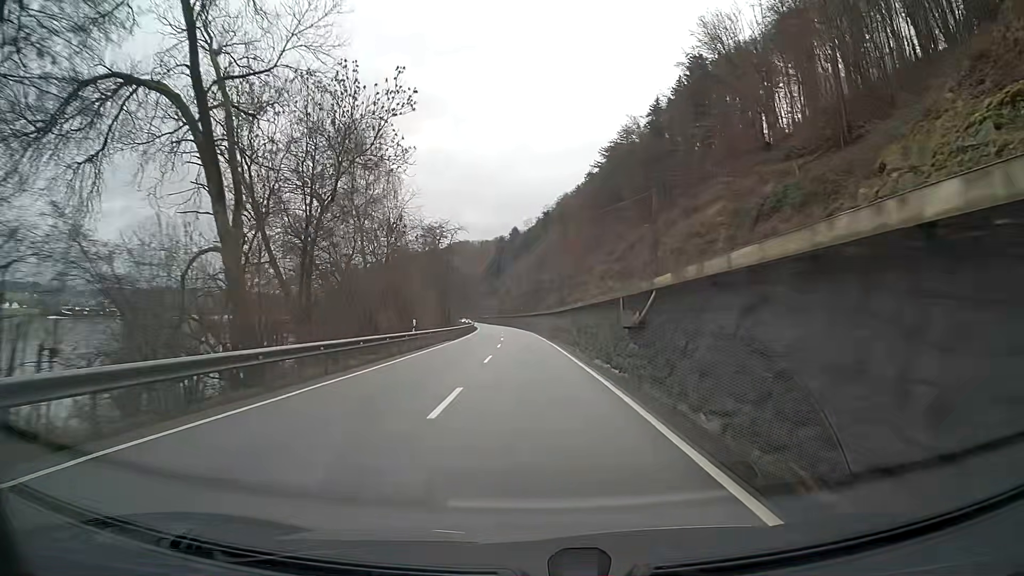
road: primary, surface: asphalt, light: Day
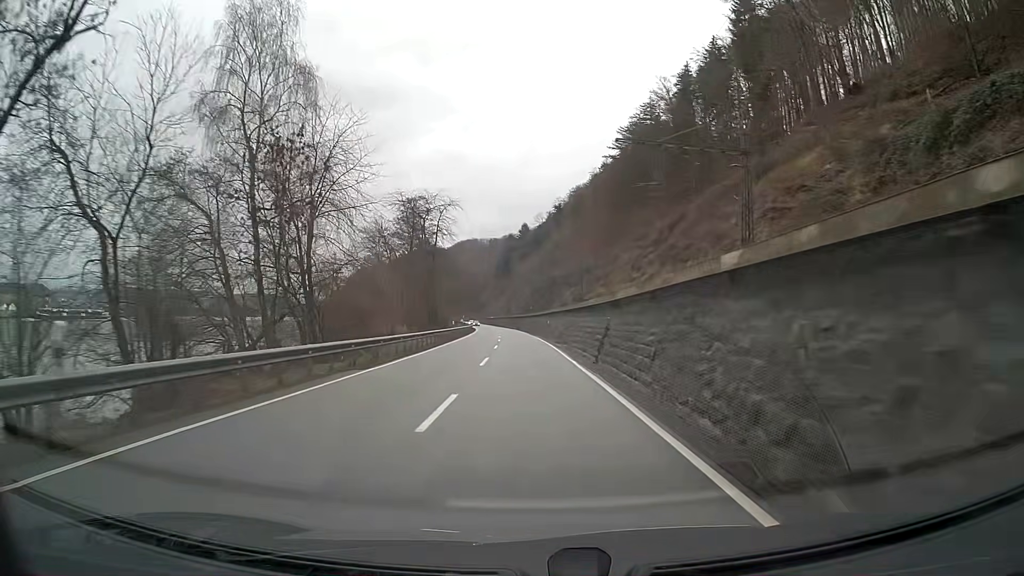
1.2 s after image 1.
(-0.2, +24.9) m; -1°
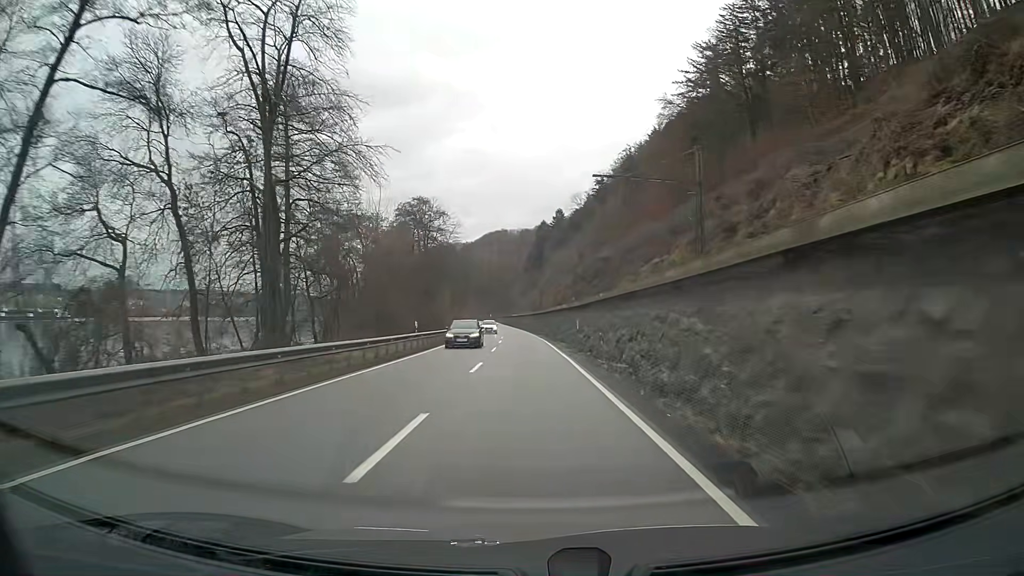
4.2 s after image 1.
(-1.5, +62.4) m; -3°
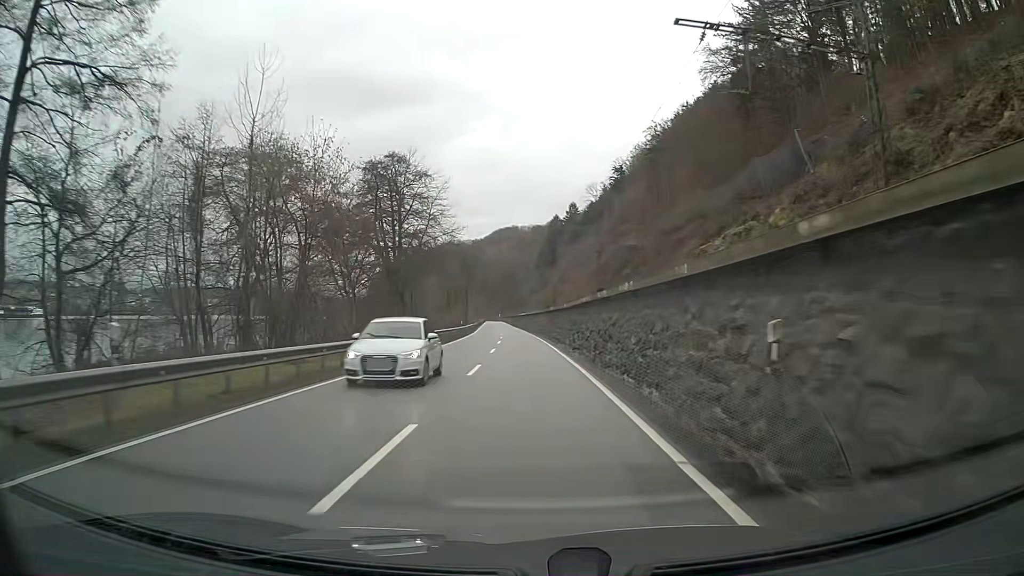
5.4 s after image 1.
(-0.2, +25.0) m; -1°
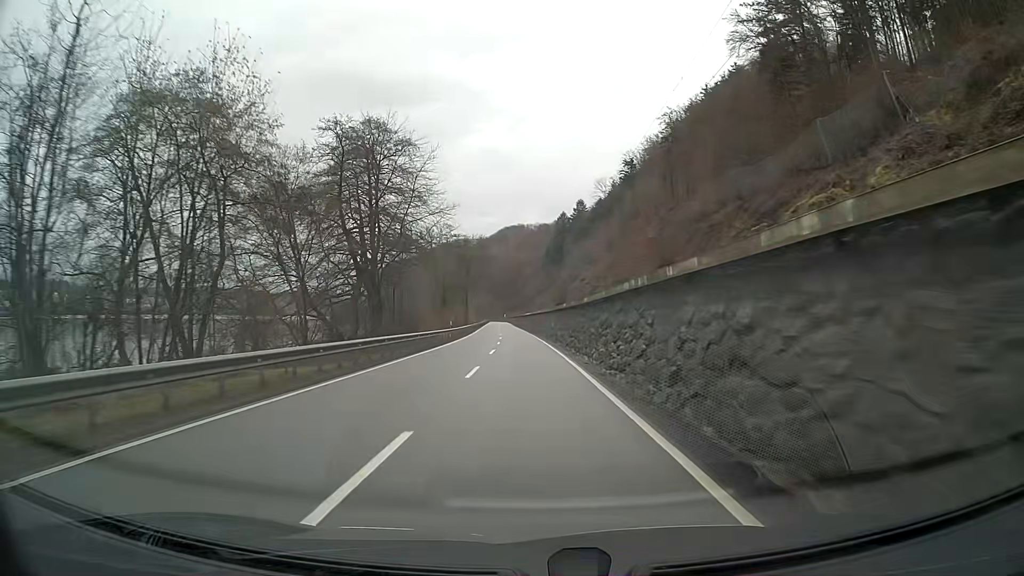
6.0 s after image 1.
(-0.1, +12.5) m; -1°
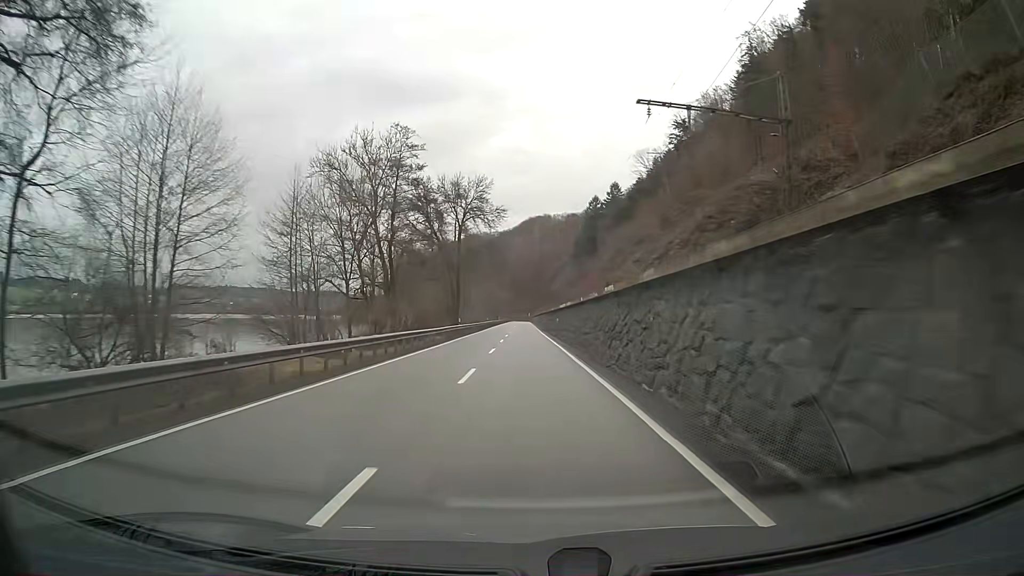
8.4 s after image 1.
(-0.9, +50.0) m; -2°
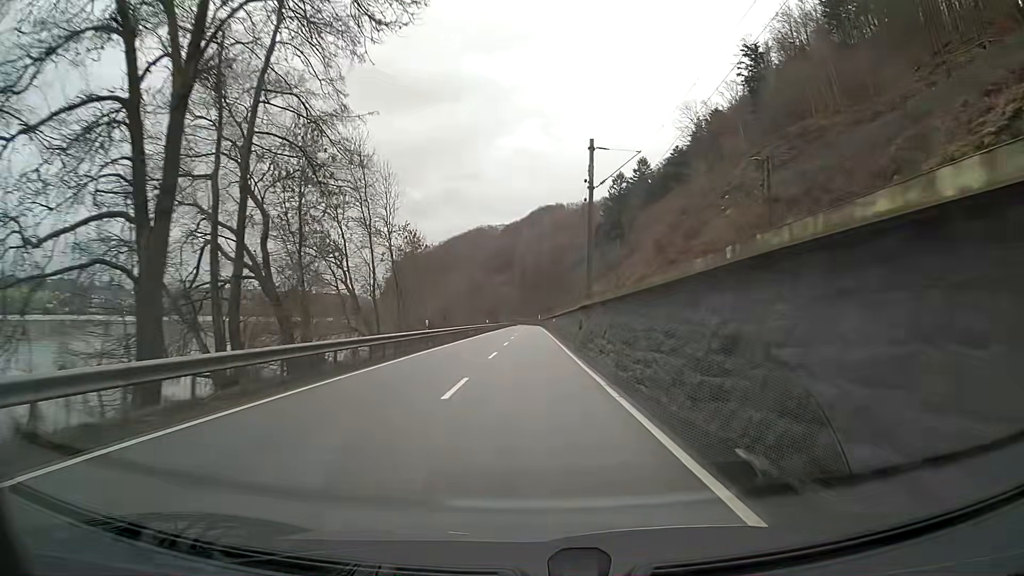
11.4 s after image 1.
(-0.6, +62.4) m; -1°
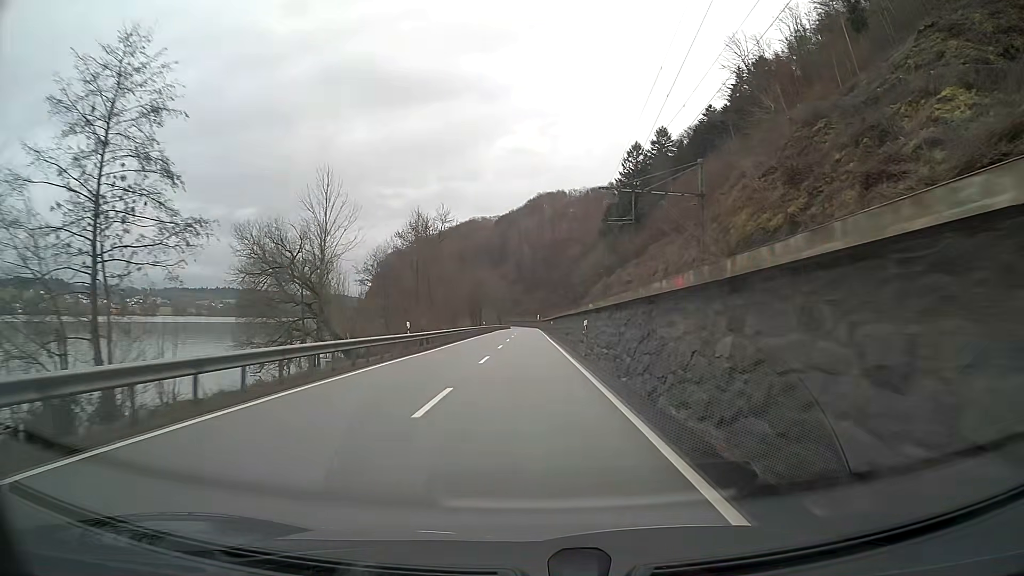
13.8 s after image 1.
(+0.1, +49.9) m; 0°
